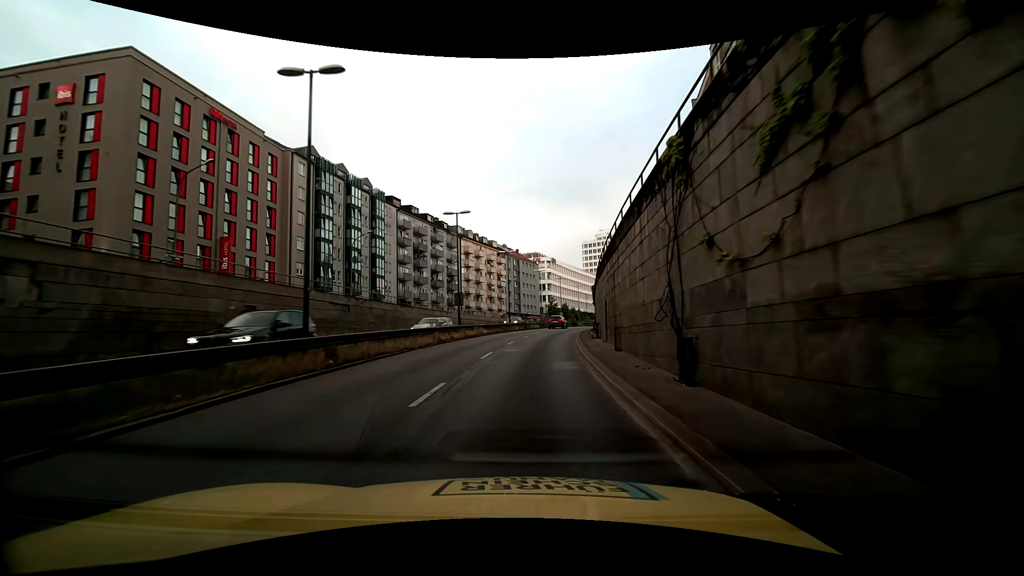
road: trunk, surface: asphalt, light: Day
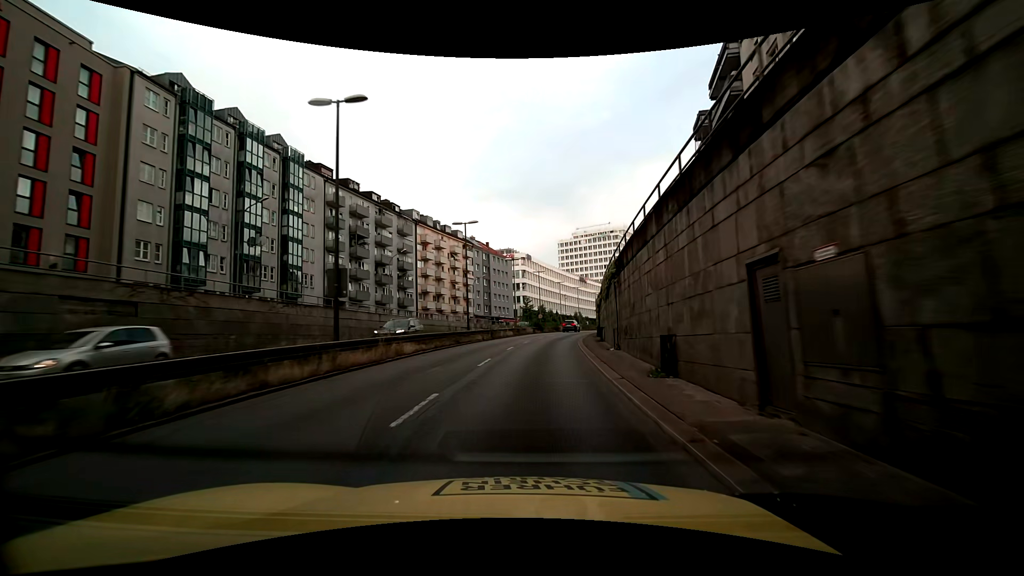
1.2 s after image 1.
(+0.4, +18.1) m; +3°
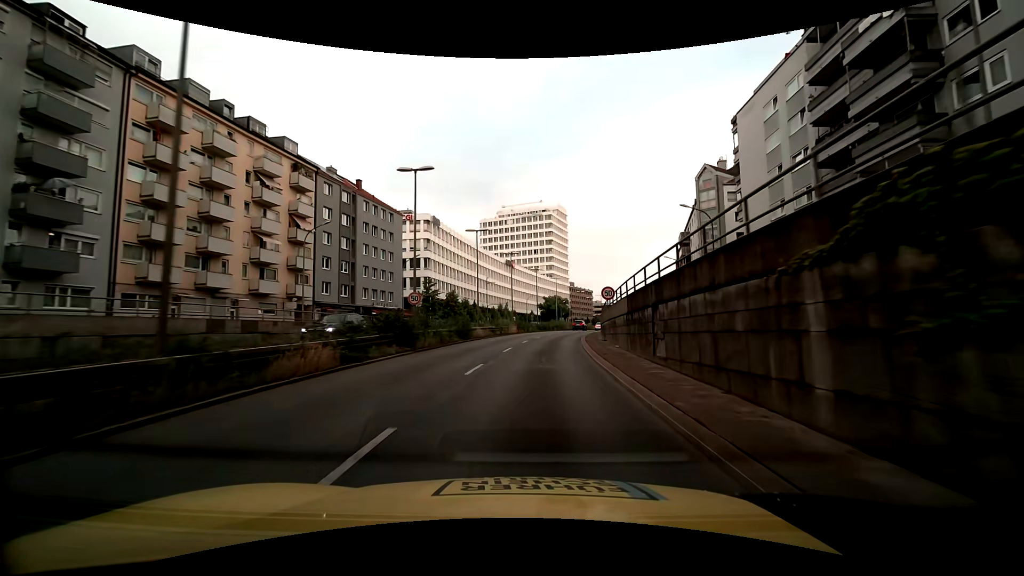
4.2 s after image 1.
(+3.5, +45.3) m; +9°
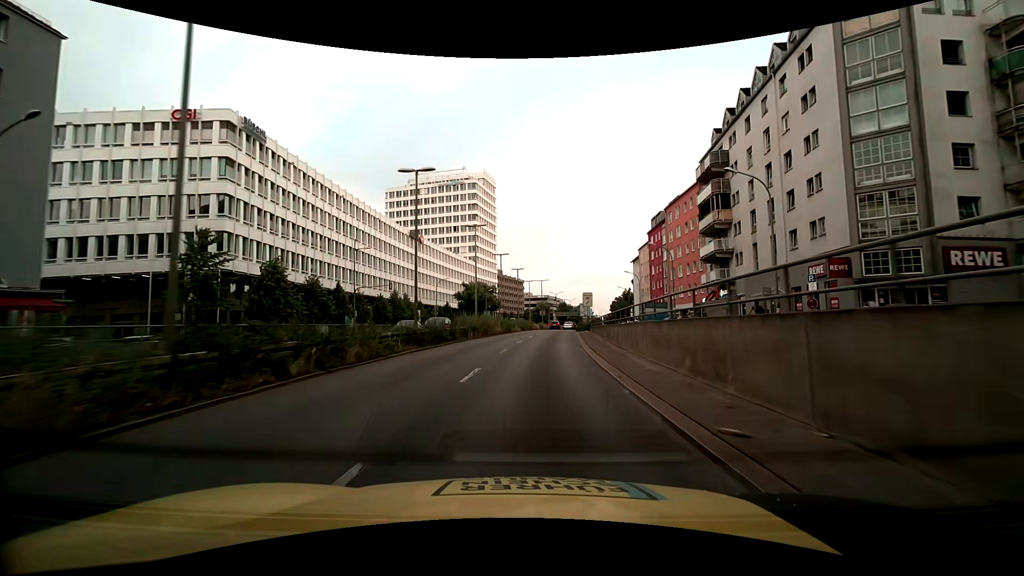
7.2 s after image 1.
(+3.2, +43.6) m; +9°
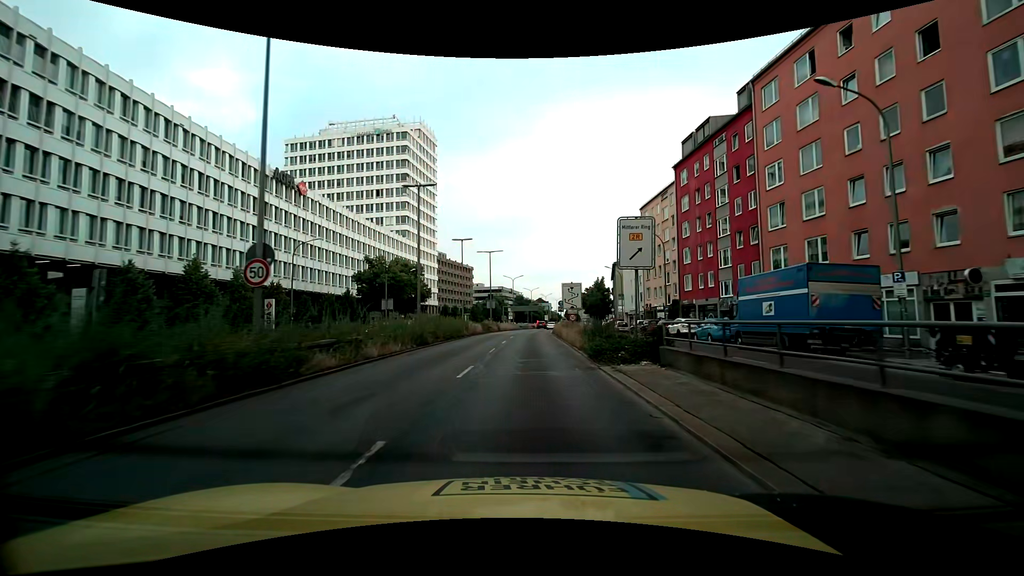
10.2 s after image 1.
(+2.1, +41.9) m; +5°
(0, +10) (0, +20) (0, +30) (0, +40) (+1, +50) (+1, +60) (+2, +70) (+3, +80) (+4, +90) (+5, +100) m
